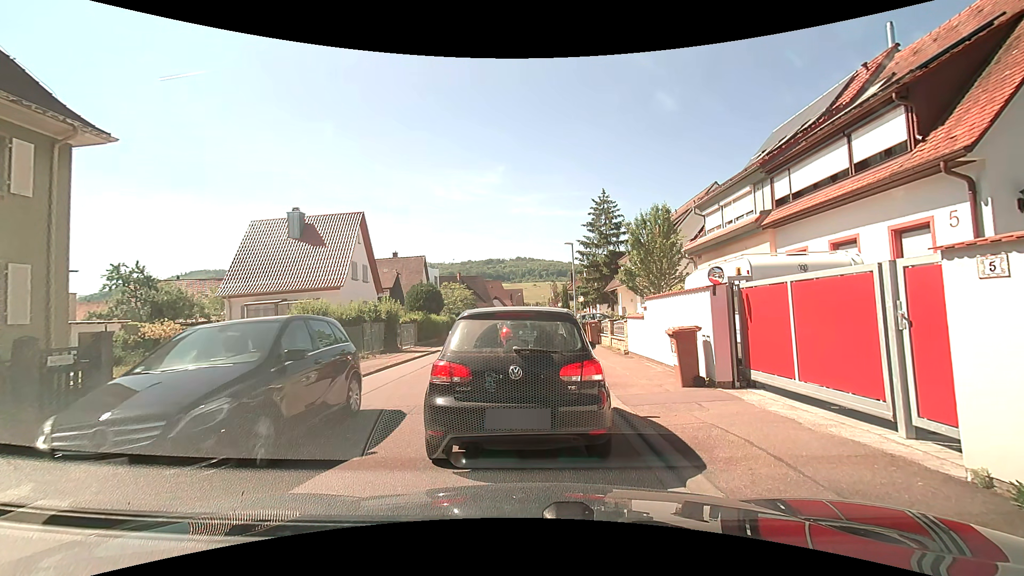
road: tertiary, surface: asphalt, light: Day
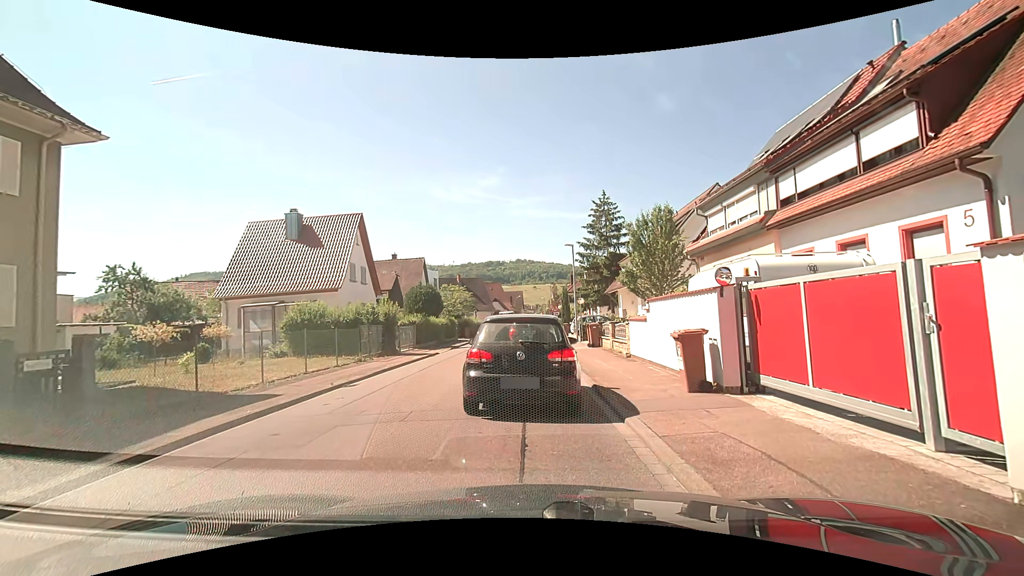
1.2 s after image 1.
(0.0, +0.4) m; 0°
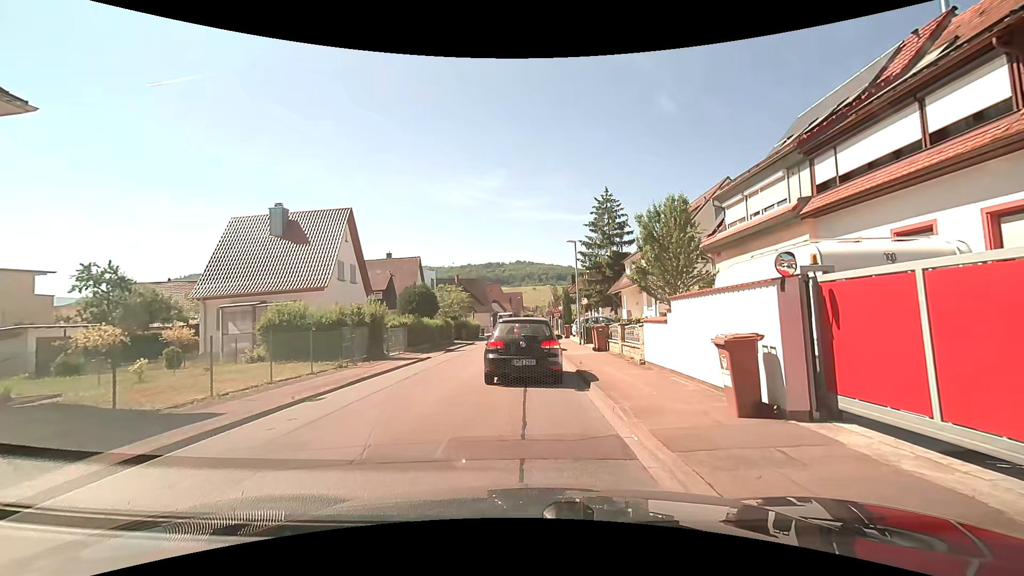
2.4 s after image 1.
(+0.1, +2.2) m; +2°
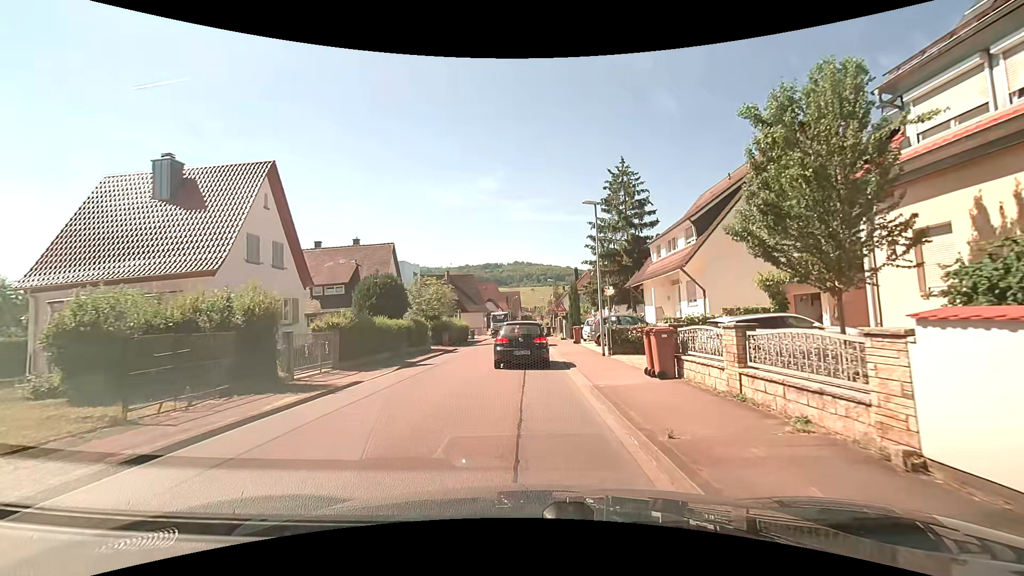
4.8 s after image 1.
(+0.1, +10.1) m; +1°
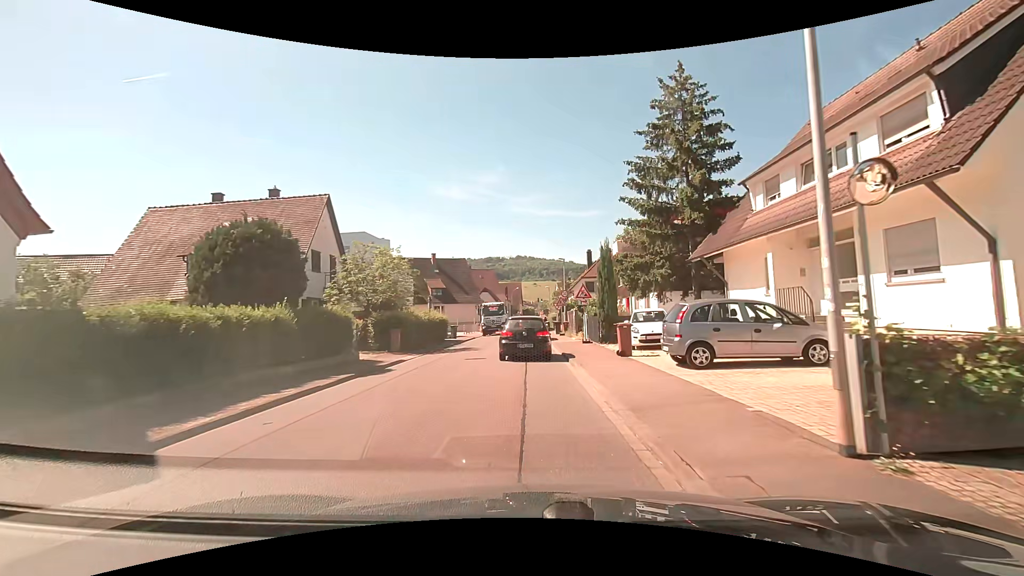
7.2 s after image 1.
(-0.1, +15.0) m; 0°
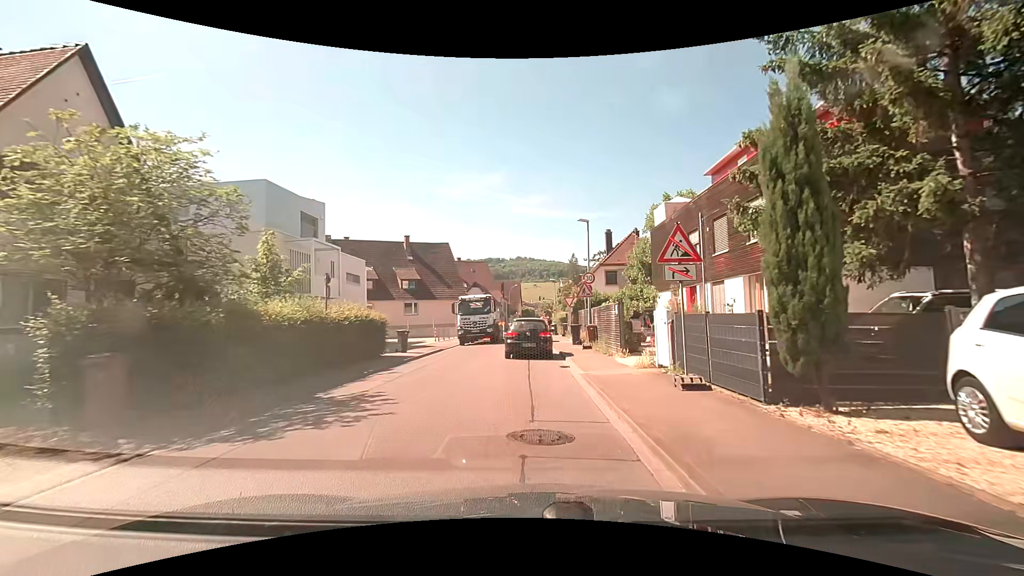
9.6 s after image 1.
(-0.1, +16.2) m; 0°
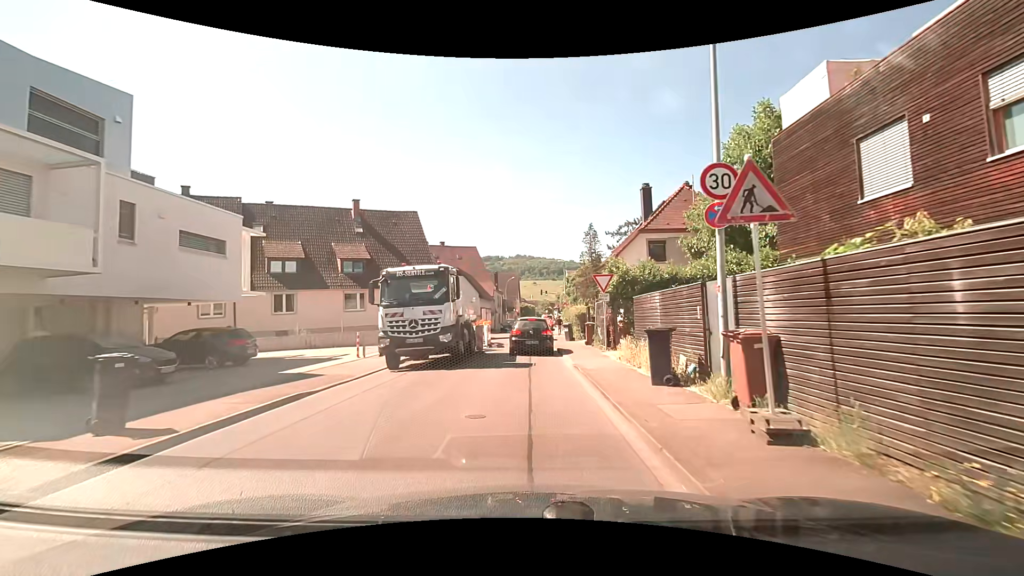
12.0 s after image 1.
(-0.2, +16.7) m; -2°
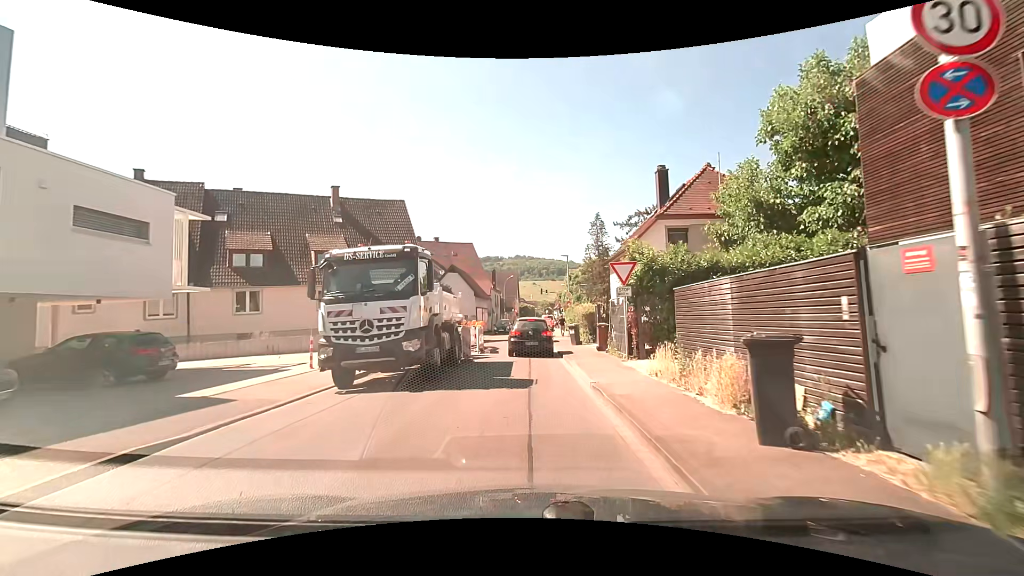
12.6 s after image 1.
(+0.1, +4.3) m; 0°
